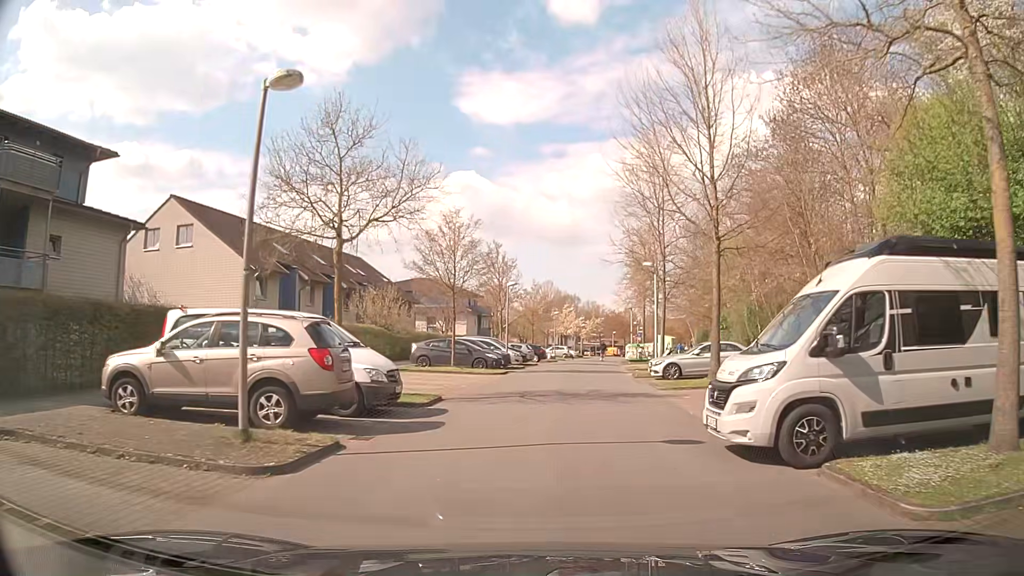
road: residential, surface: asphalt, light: Day
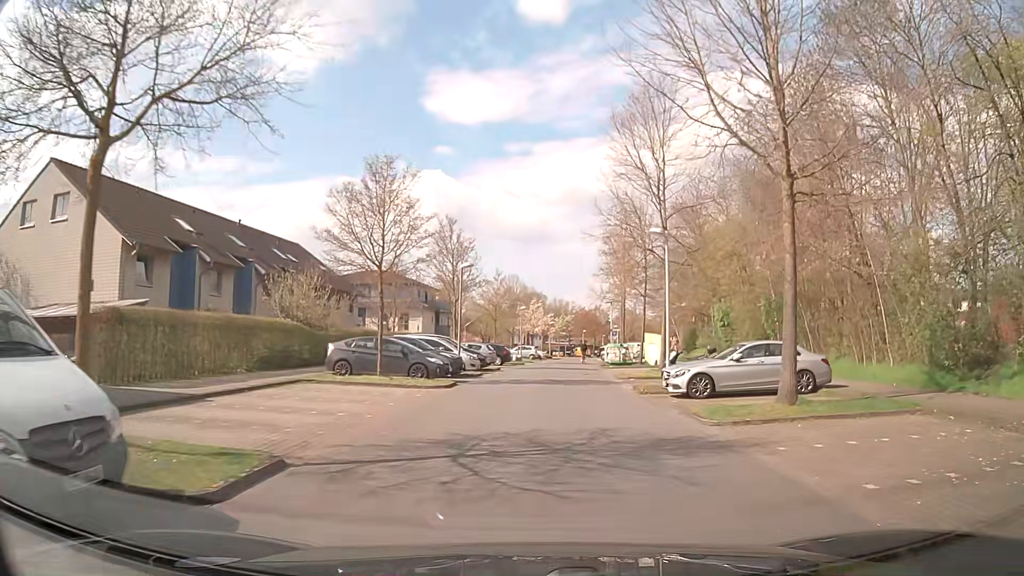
(+0.3, +8.9) m; +4°
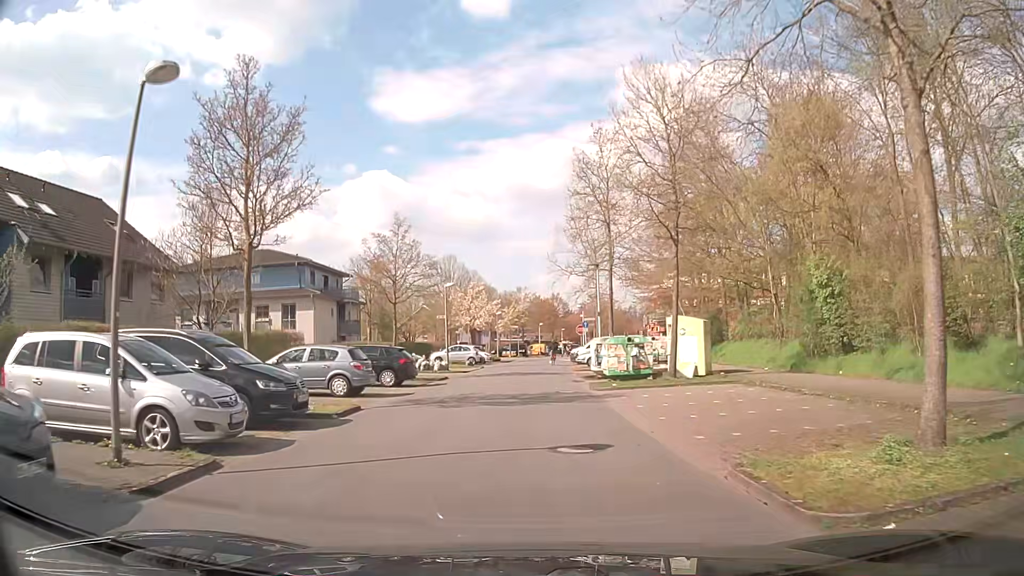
(+1.0, +22.2) m; +4°
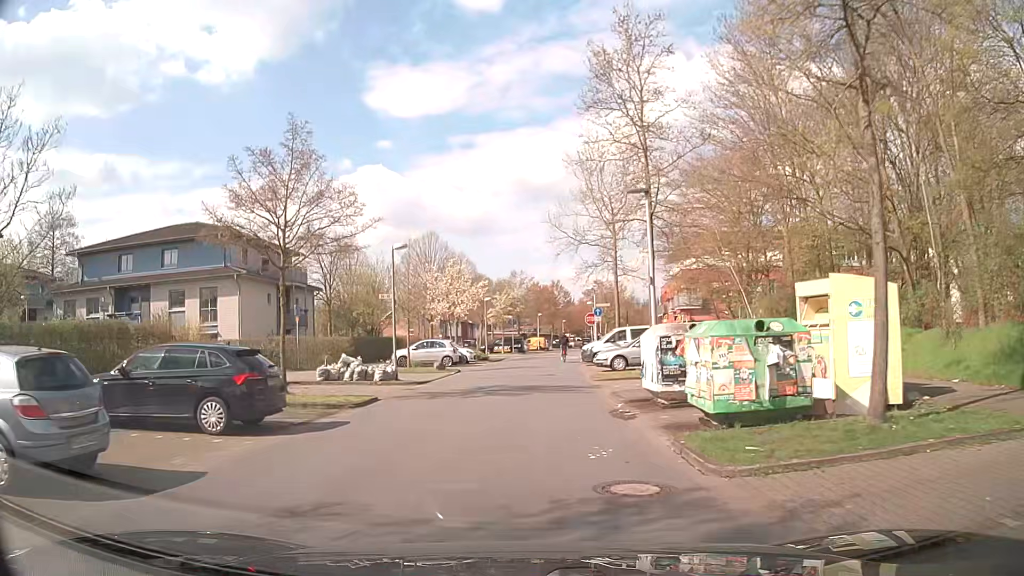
(+0.2, +13.4) m; +1°
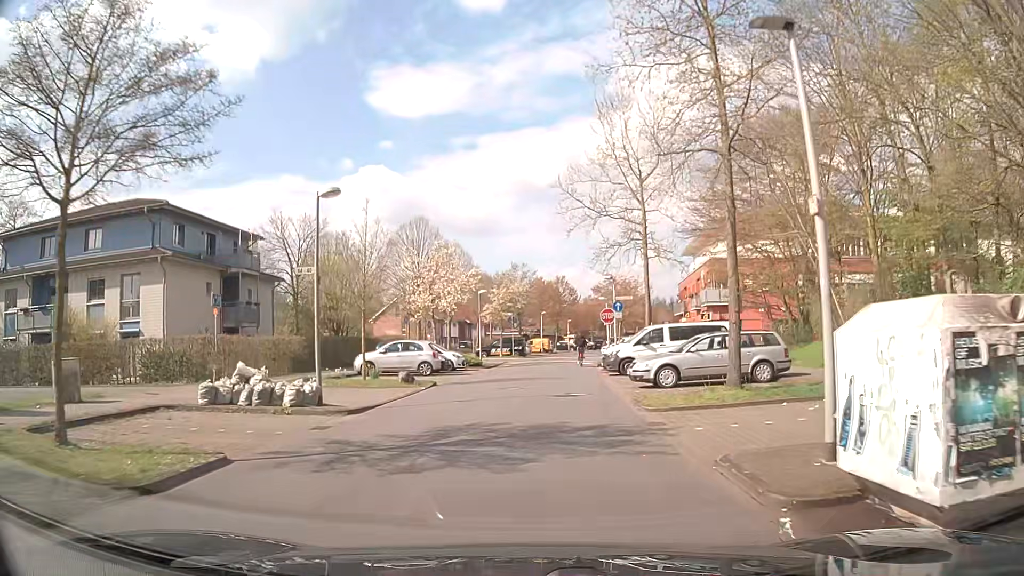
(-0.1, +9.0) m; -1°
